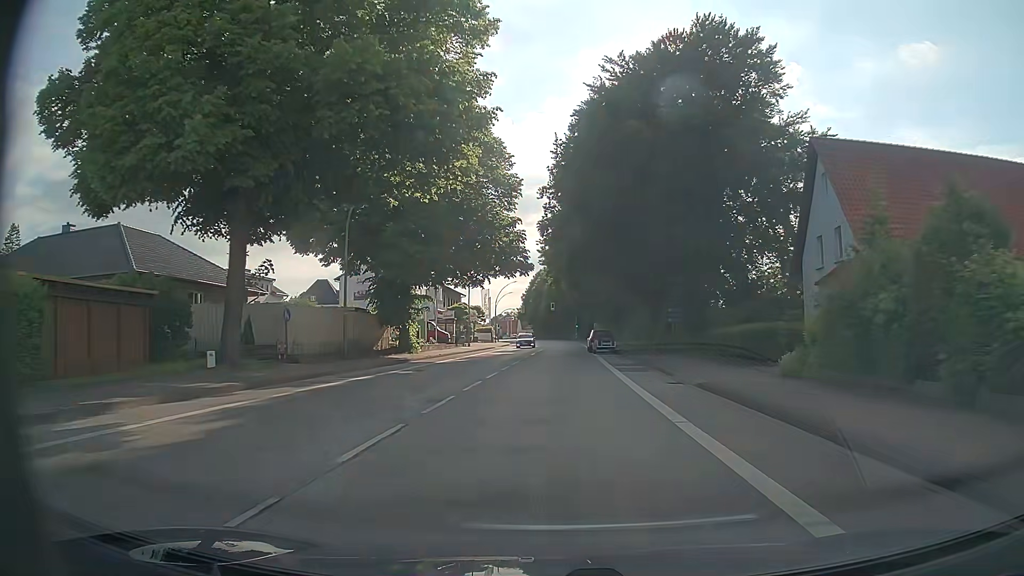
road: primary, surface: asphalt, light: Day
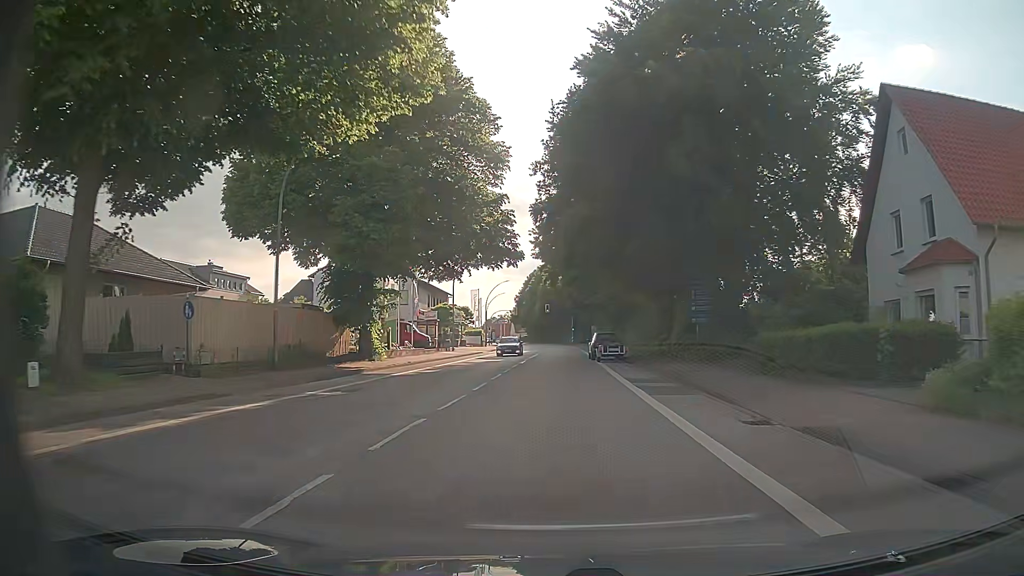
(0.0, +7.9) m; +1°
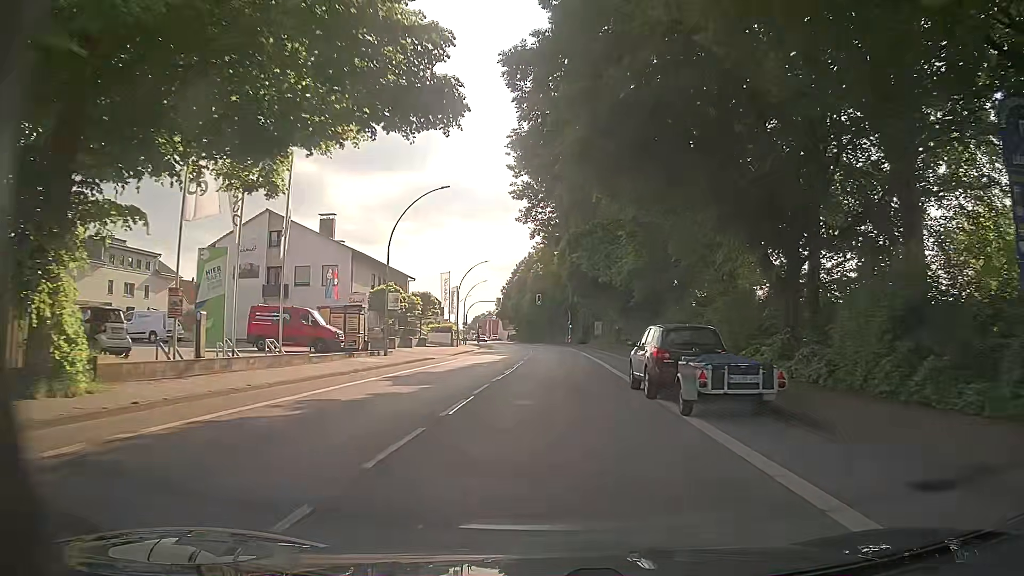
(+0.1, +23.7) m; +1°
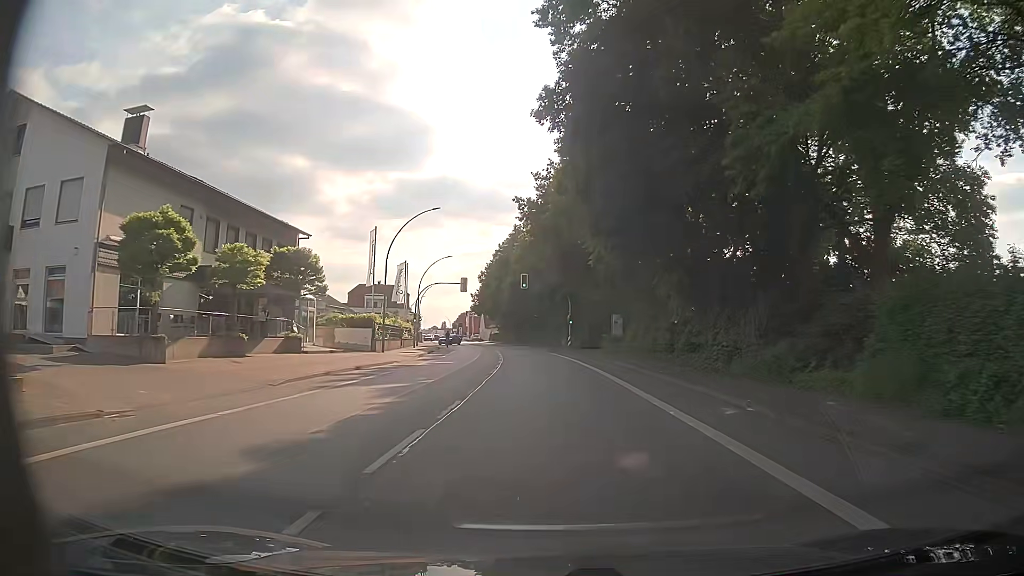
(-0.2, +31.7) m; -1°
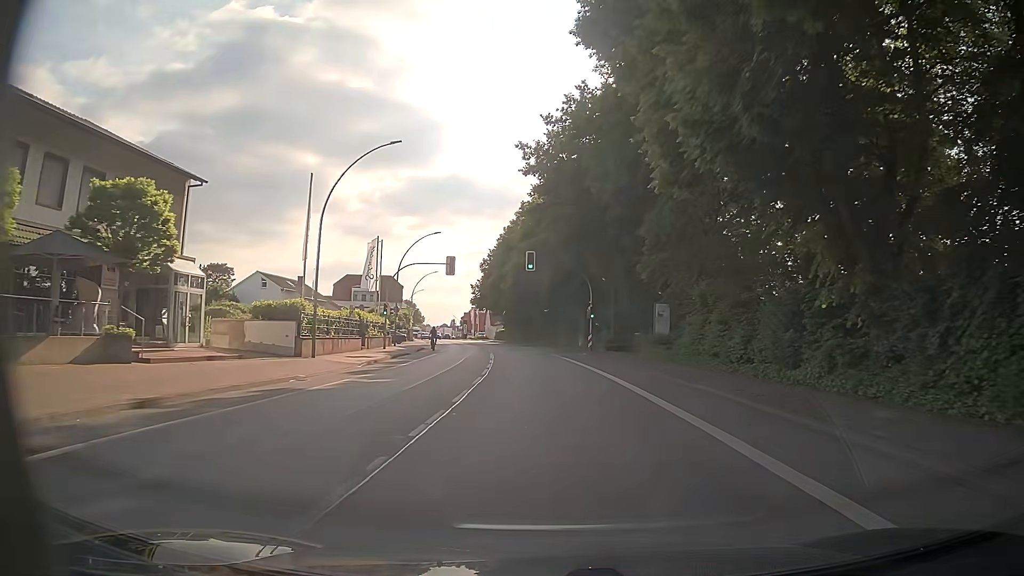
(+0.2, +15.9) m; 0°
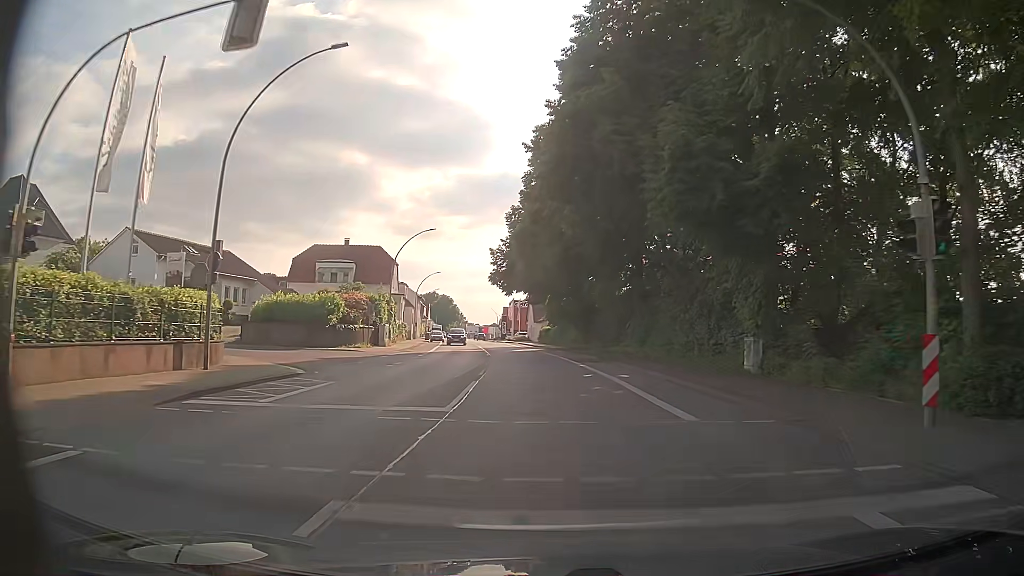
(-1.4, +39.6) m; -4°
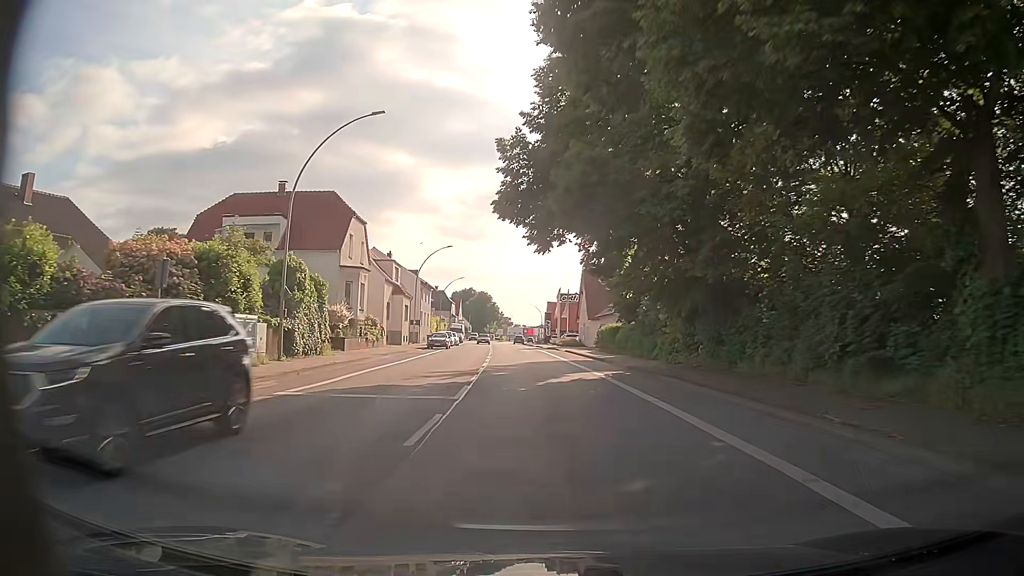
(-1.1, +31.6) m; -4°
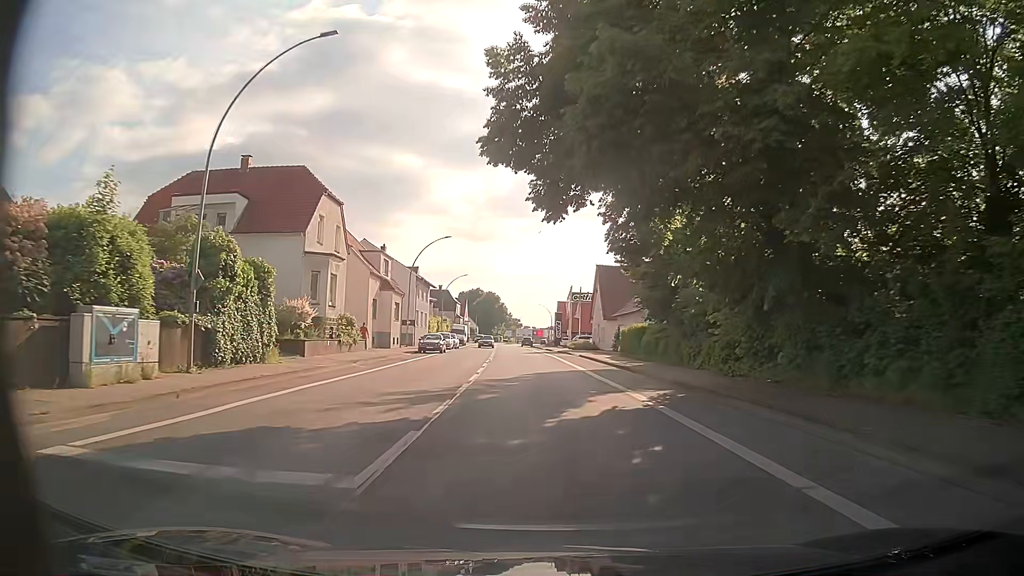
(-0.1, +7.9) m; -1°
(0, +10) (0, +20) (-1, +30) (-1, +40) (-2, +50) (-3, +60) (-4, +70) (-5, +80) (-6, +90) (-6, +100) m
